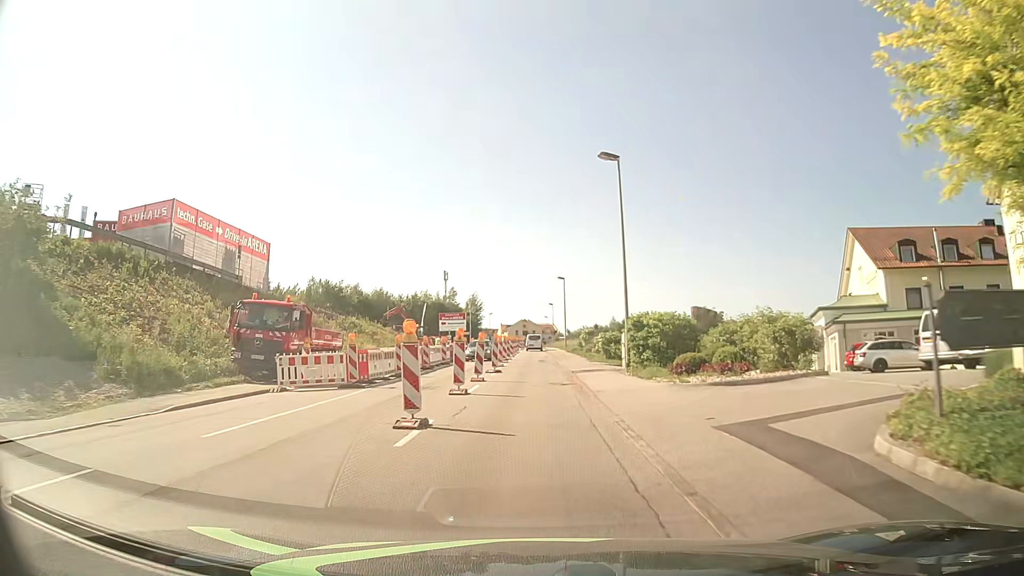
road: tertiary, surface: asphalt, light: Day
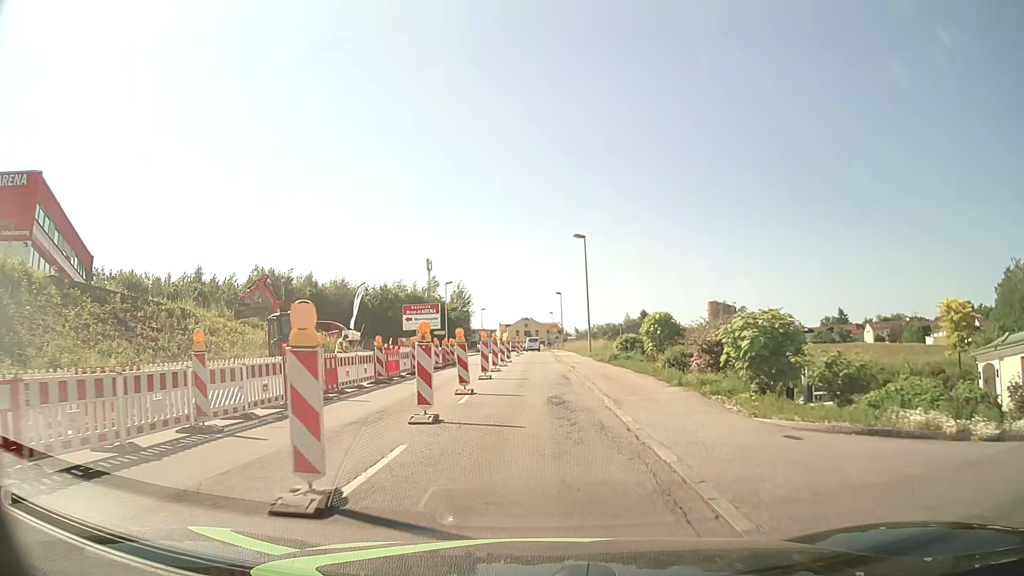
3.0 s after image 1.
(+0.1, +29.8) m; 0°
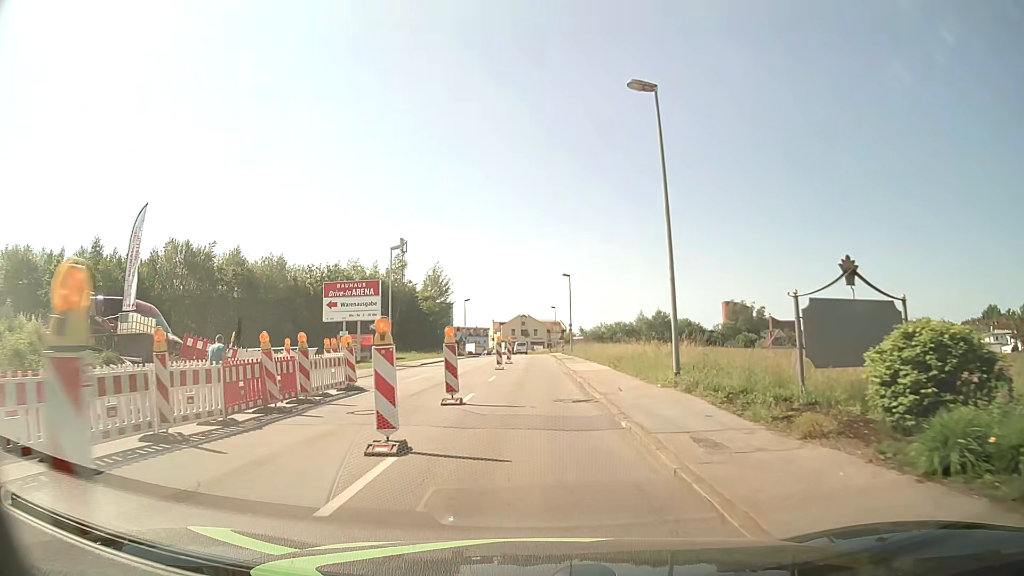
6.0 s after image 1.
(-0.1, +27.4) m; 0°
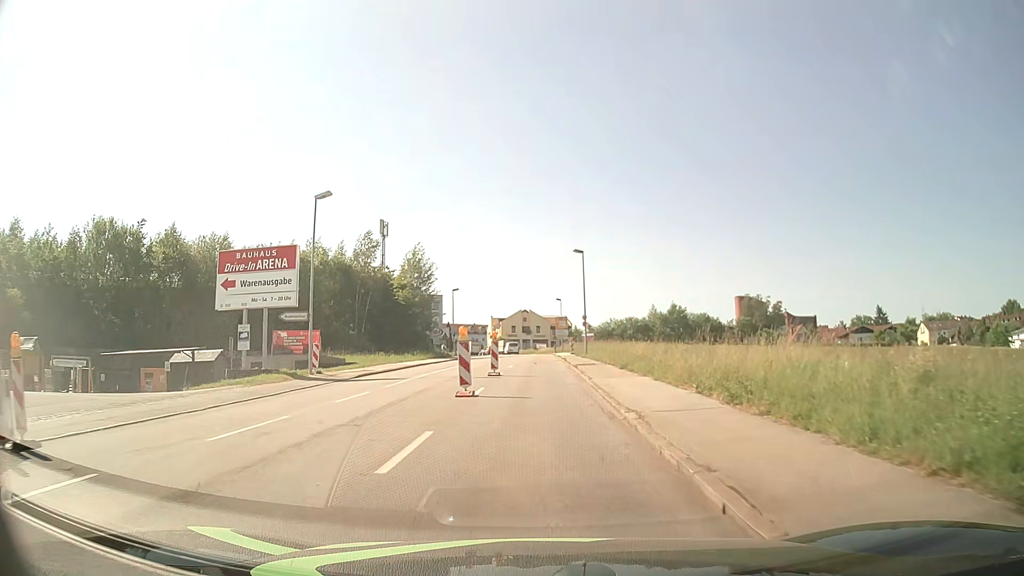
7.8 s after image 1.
(0.0, +16.6) m; 0°
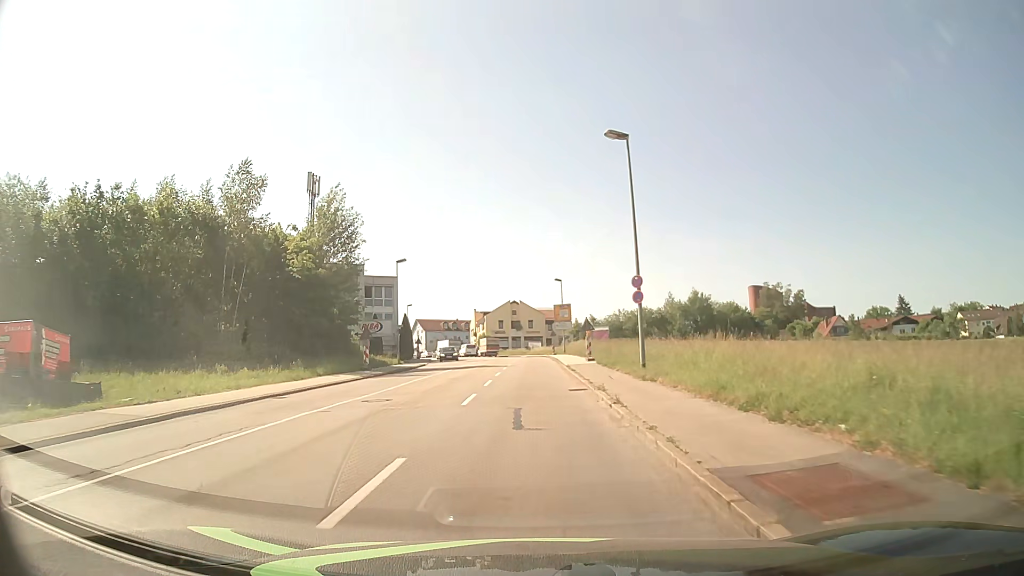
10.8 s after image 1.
(+0.3, +29.2) m; +1°
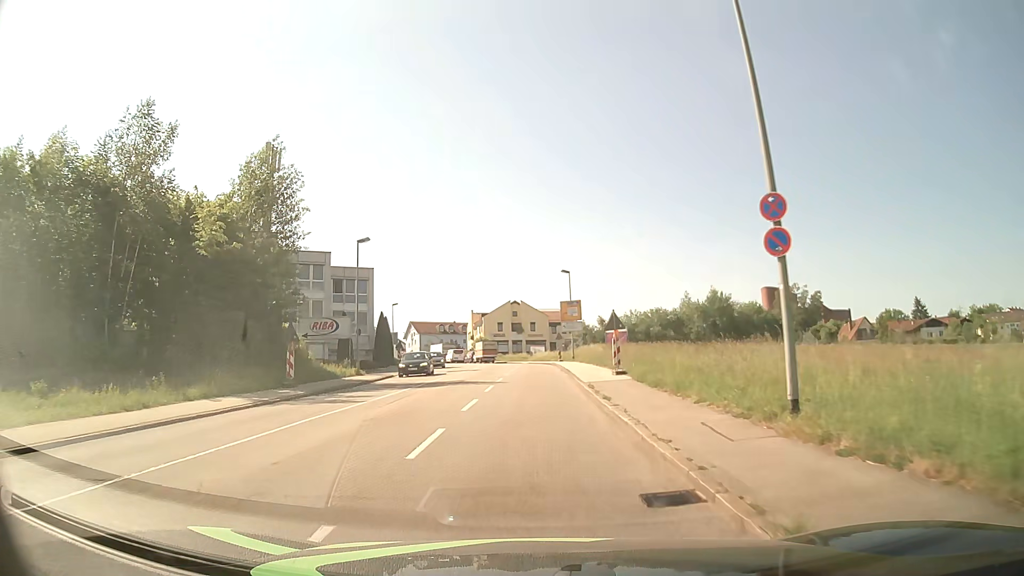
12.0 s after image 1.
(0.0, +12.6) m; 0°
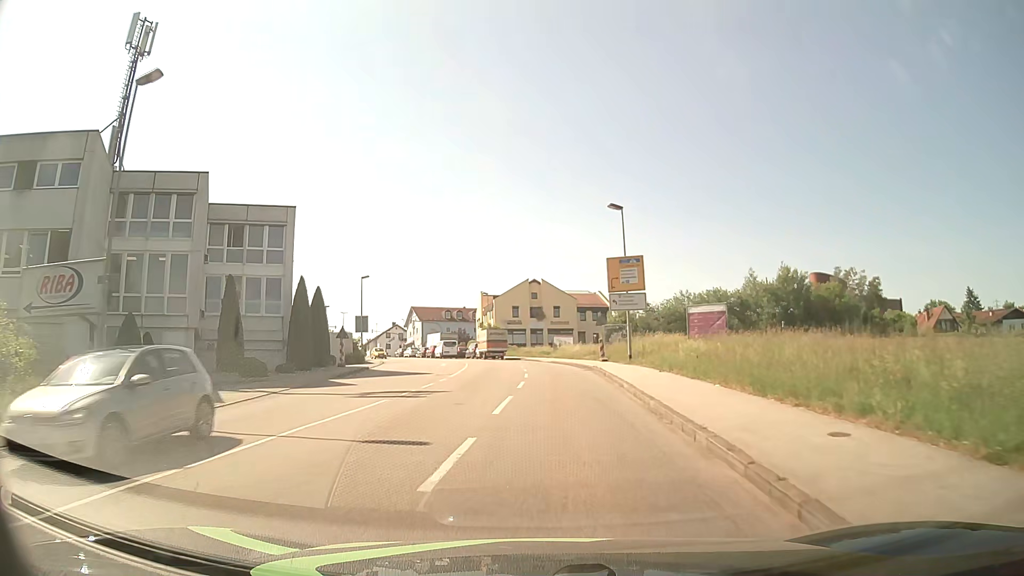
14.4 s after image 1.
(-0.3, +26.1) m; -2°
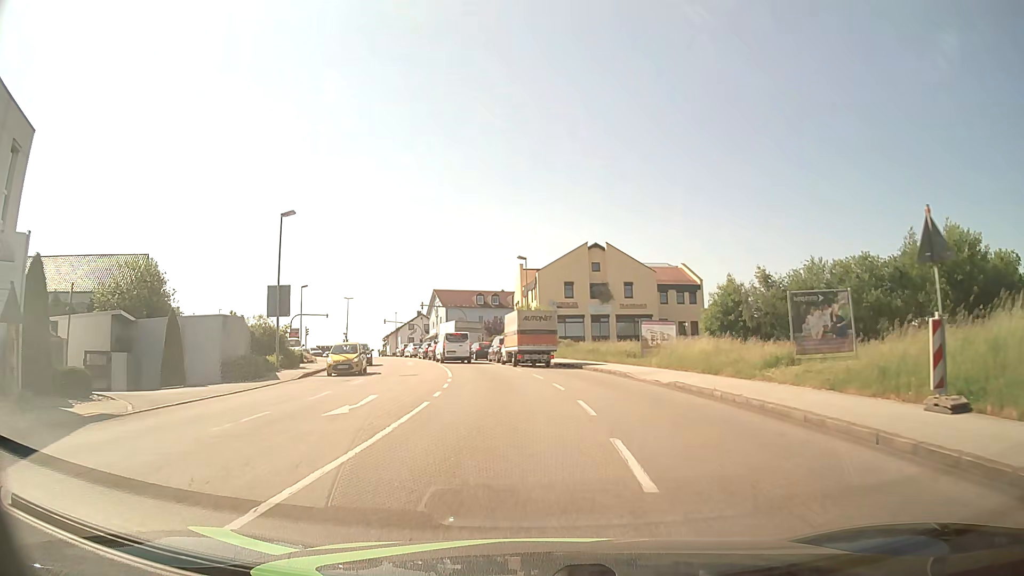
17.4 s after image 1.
(-1.3, +31.5) m; -4°
(0, +10) (-1, +20) (-2, +30) (-4, +40) (-7, +49) (-10, +59) (-13, +68) (-17, +78) (-20, +87) (-24, +96) m
